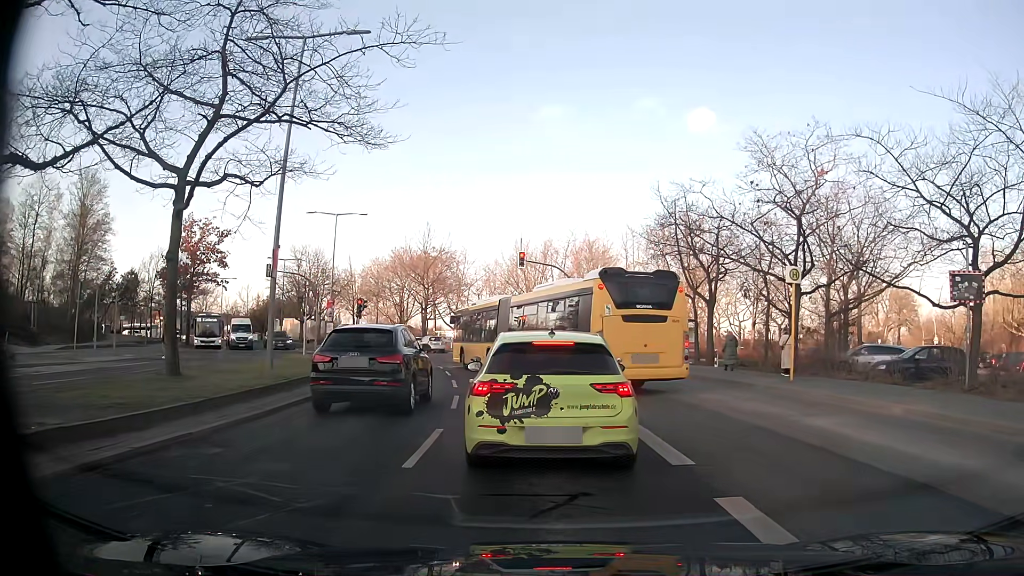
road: secondary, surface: asphalt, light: Day
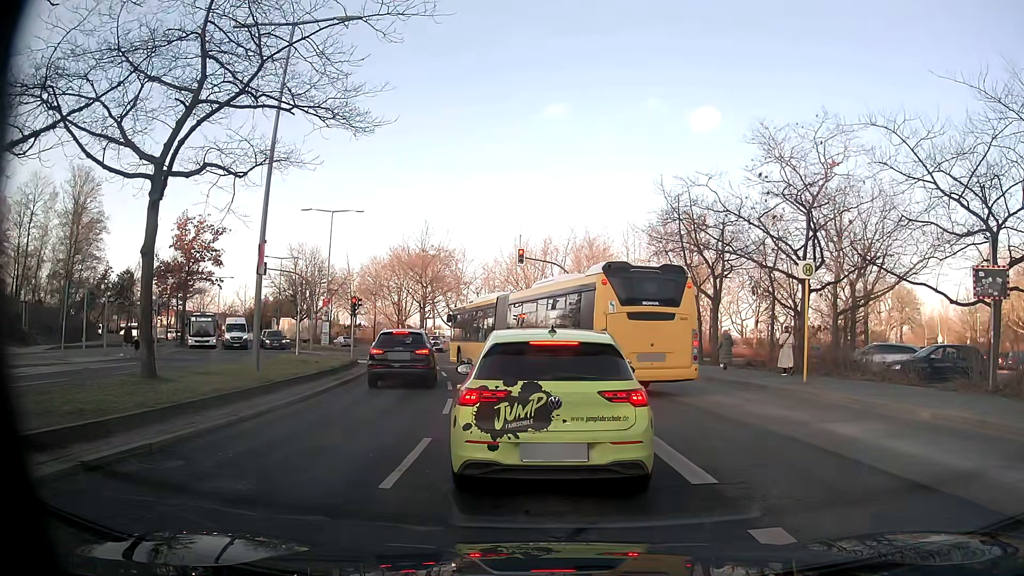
(0.0, +1.0) m; 0°
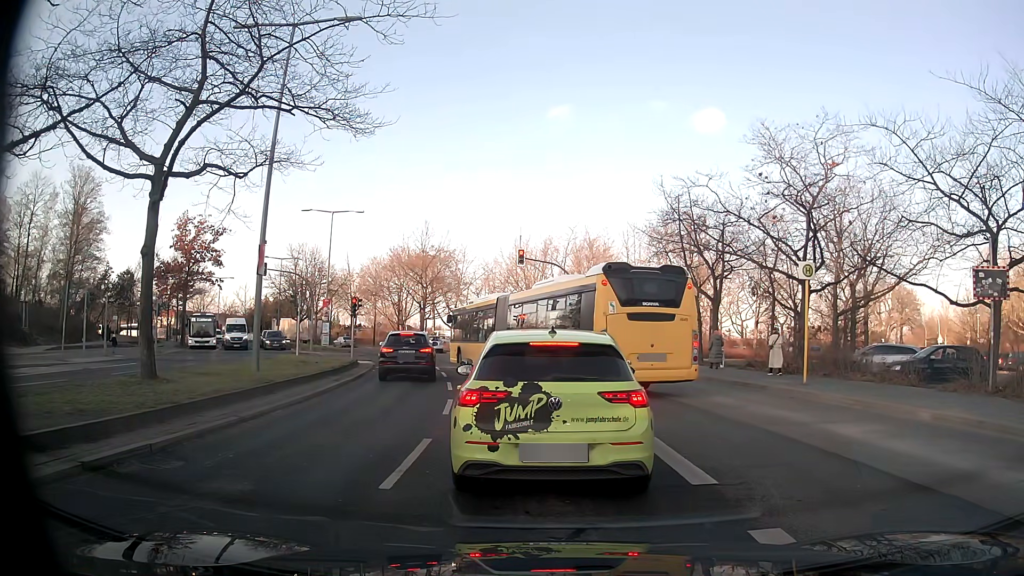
(0.0, +0.1) m; 0°
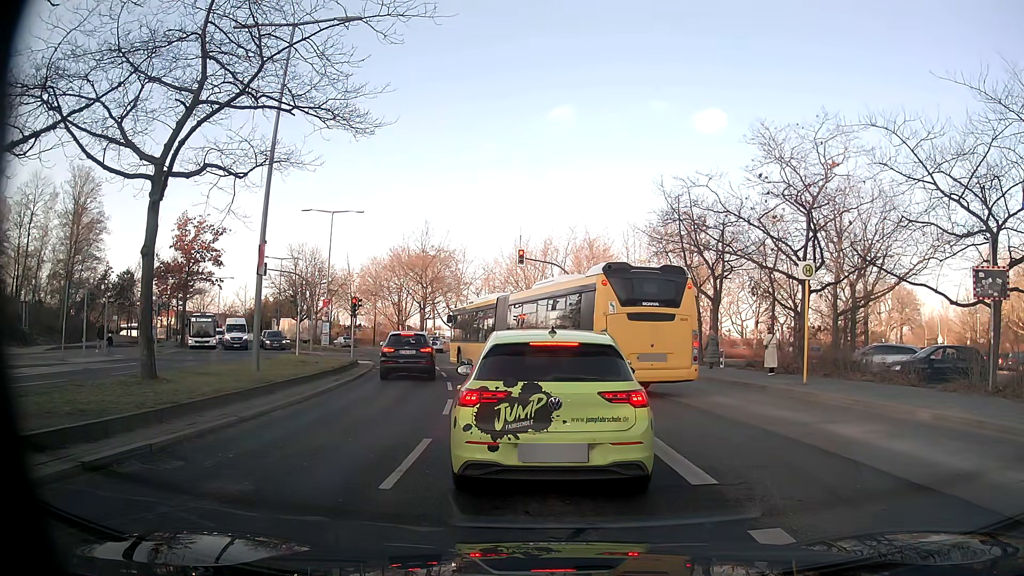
(0.0, 0.0) m; 0°
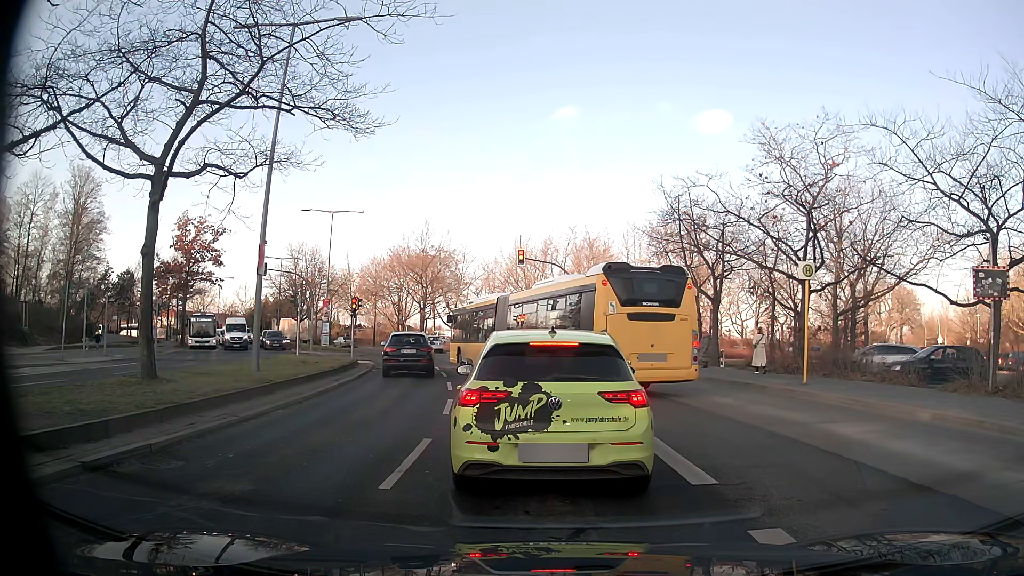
(0.0, 0.0) m; 0°
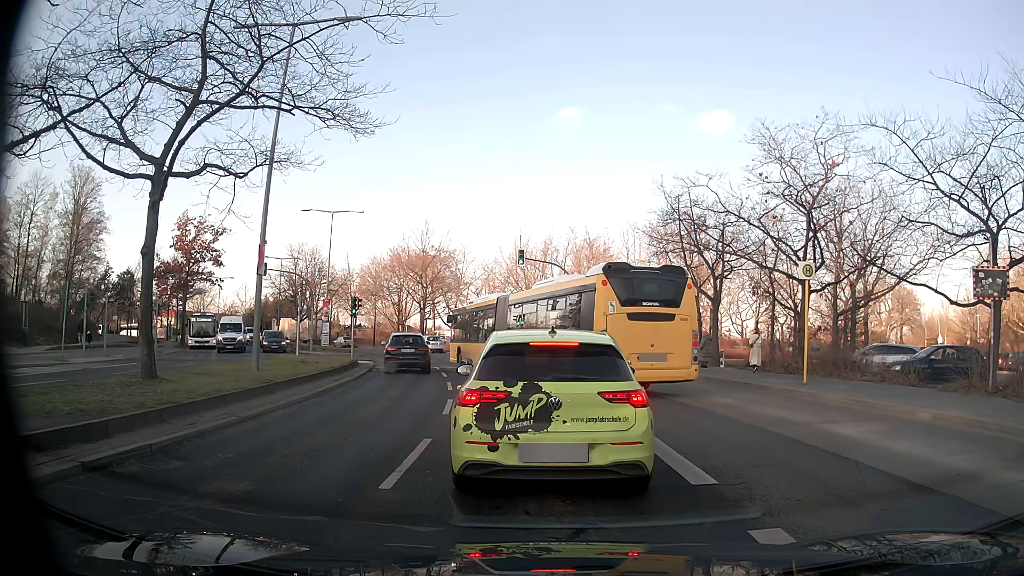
(0.0, 0.0) m; 0°
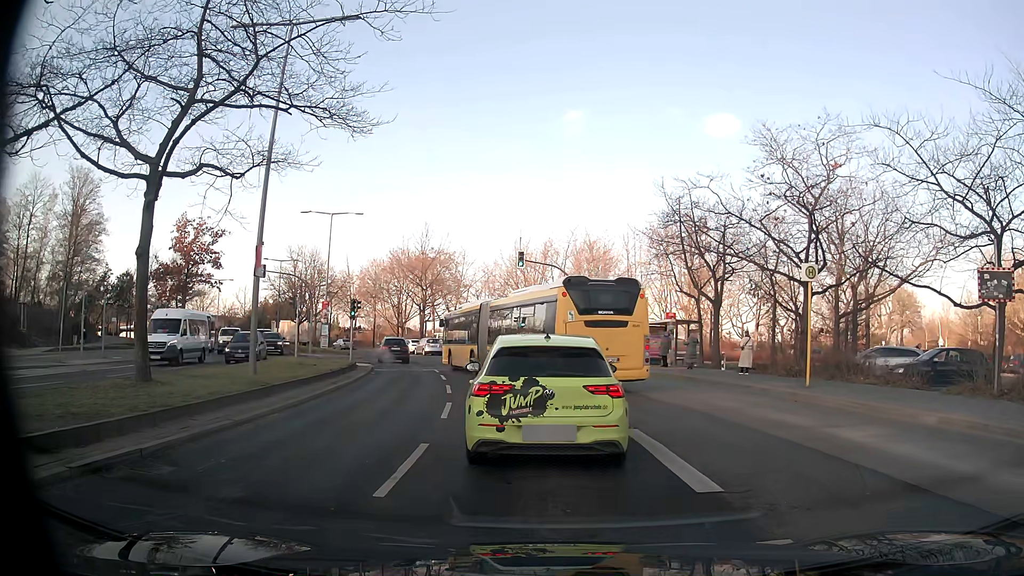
(0.0, +0.2) m; 0°
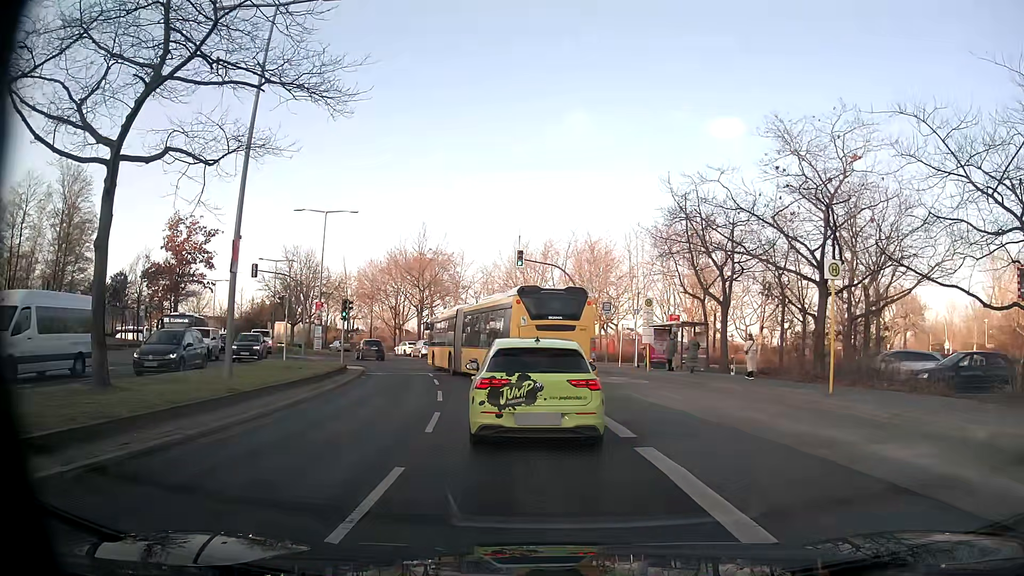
(0.0, +1.6) m; -1°
